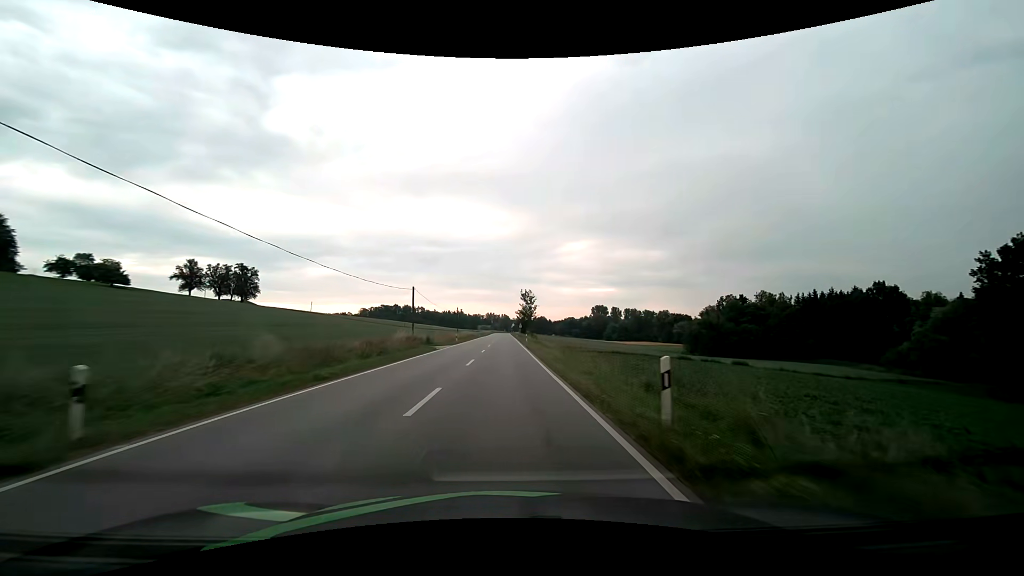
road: secondary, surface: asphalt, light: Day
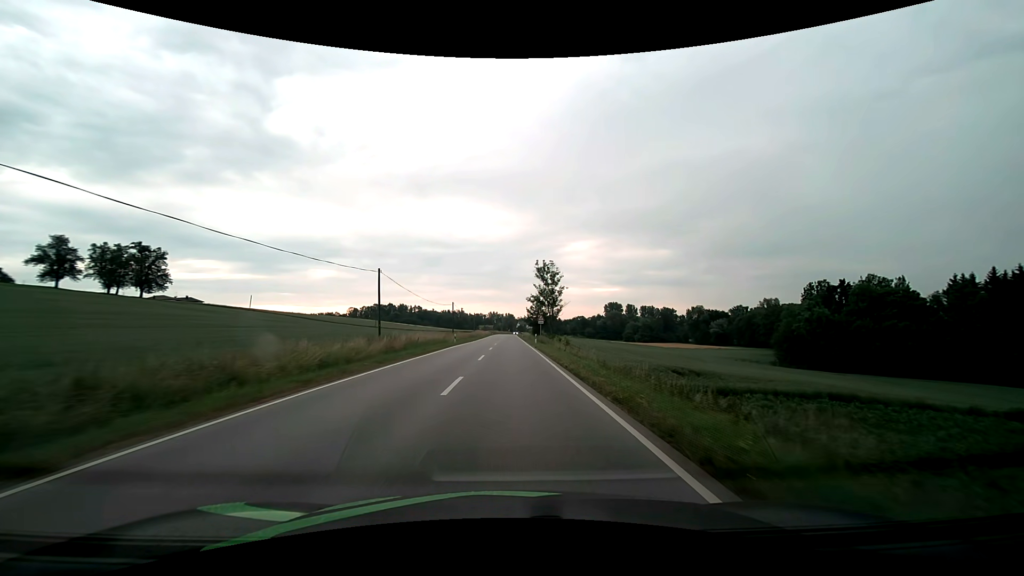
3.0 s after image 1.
(-0.9, +58.3) m; -1°
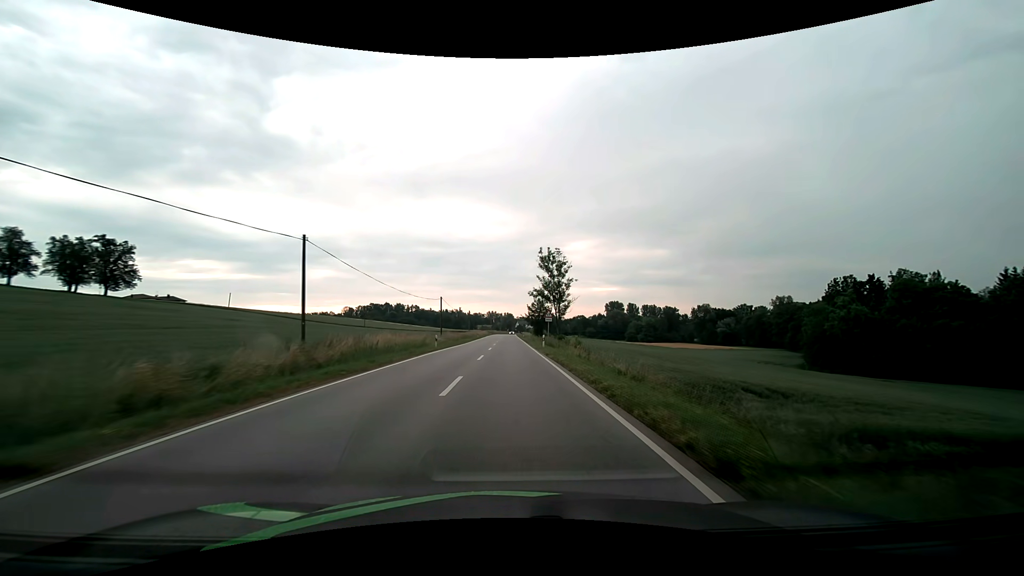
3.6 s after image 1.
(0.0, +12.1) m; 0°
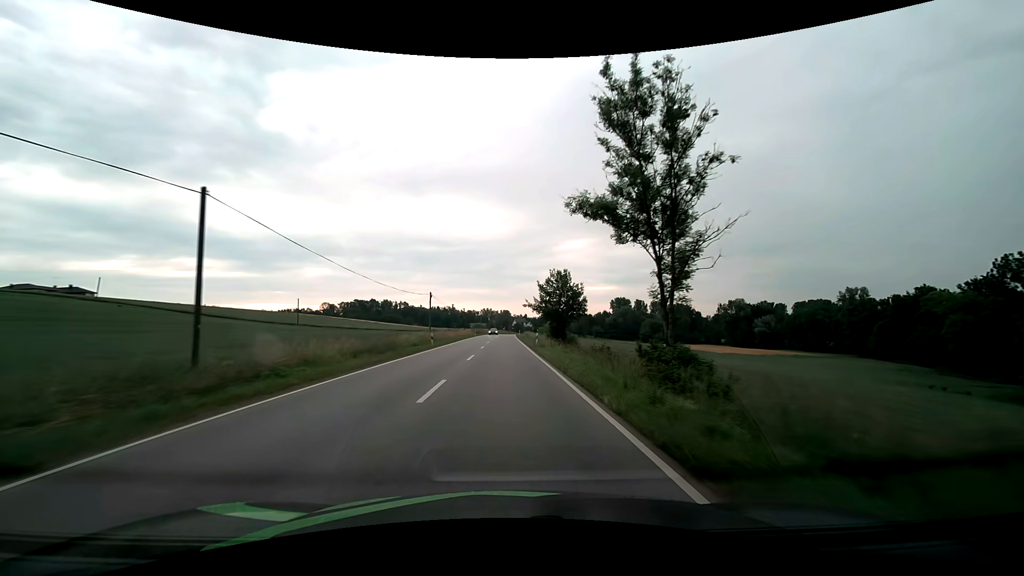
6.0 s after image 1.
(+0.2, +49.2) m; 0°
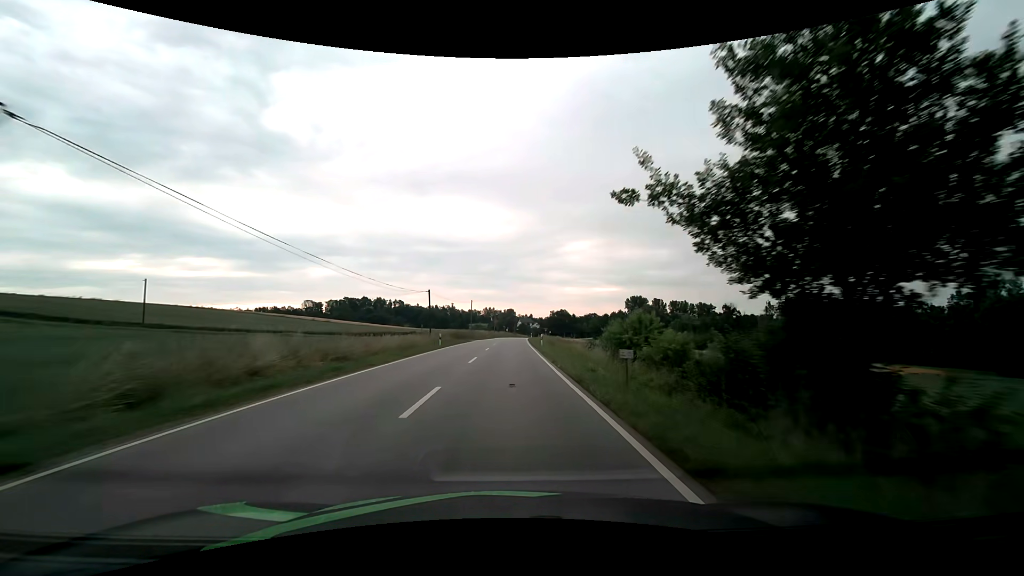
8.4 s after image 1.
(-0.3, +49.7) m; 0°
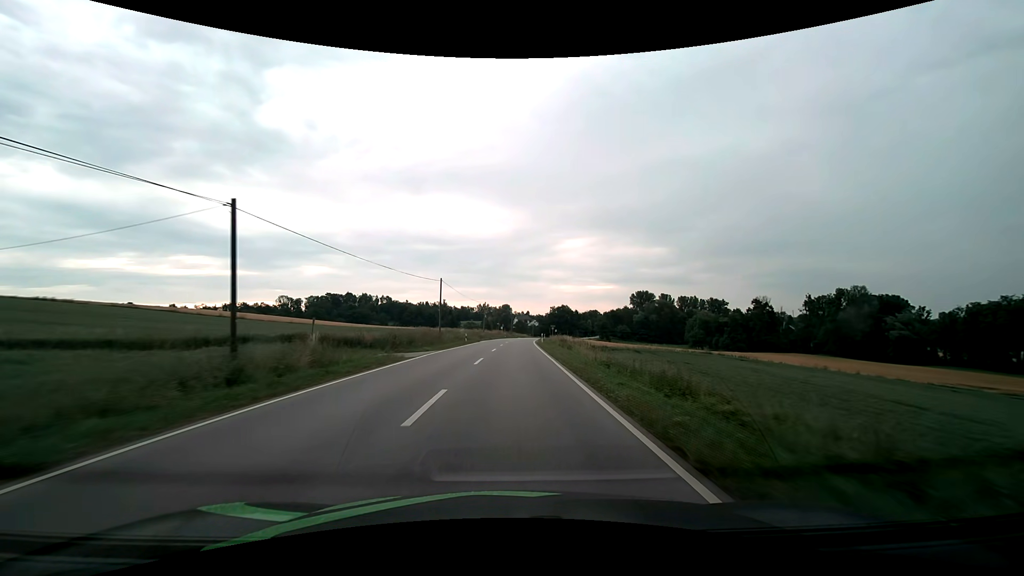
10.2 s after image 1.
(+0.1, +36.8) m; 0°
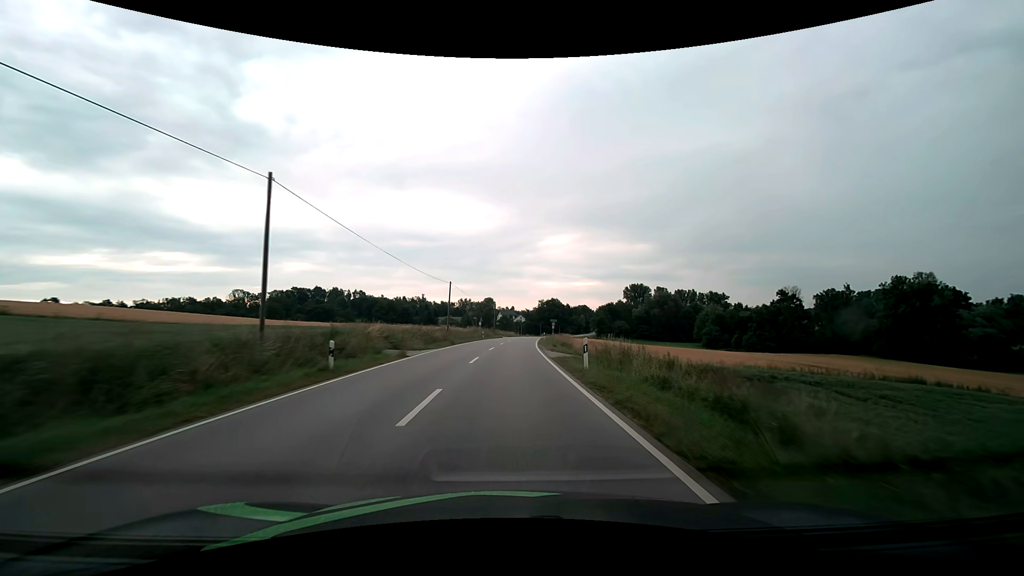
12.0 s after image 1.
(+0.6, +36.0) m; +2°
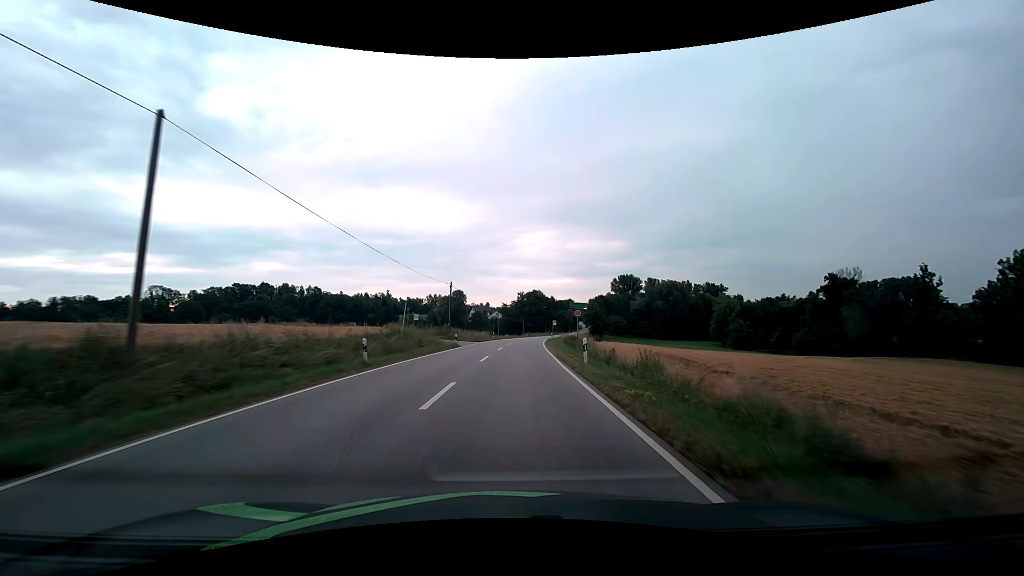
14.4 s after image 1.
(+1.0, +46.7) m; +3°
(0, +10) (0, +20) (+1, +30) (+1, +40) (+2, +50) (+3, +60) (+4, +70) (+5, +80) (+6, +90) (+7, +100) m
